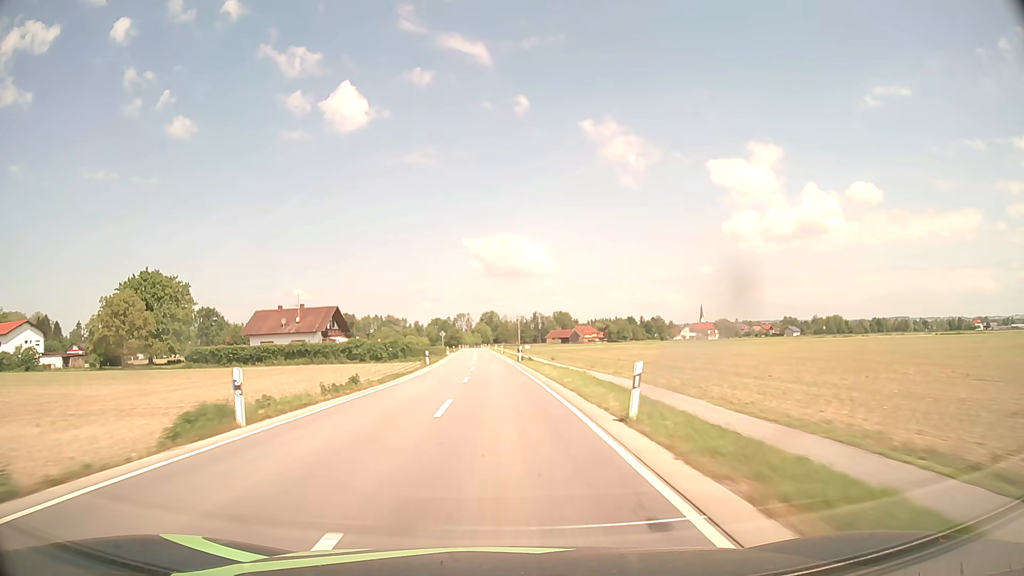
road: secondary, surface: asphalt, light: Day
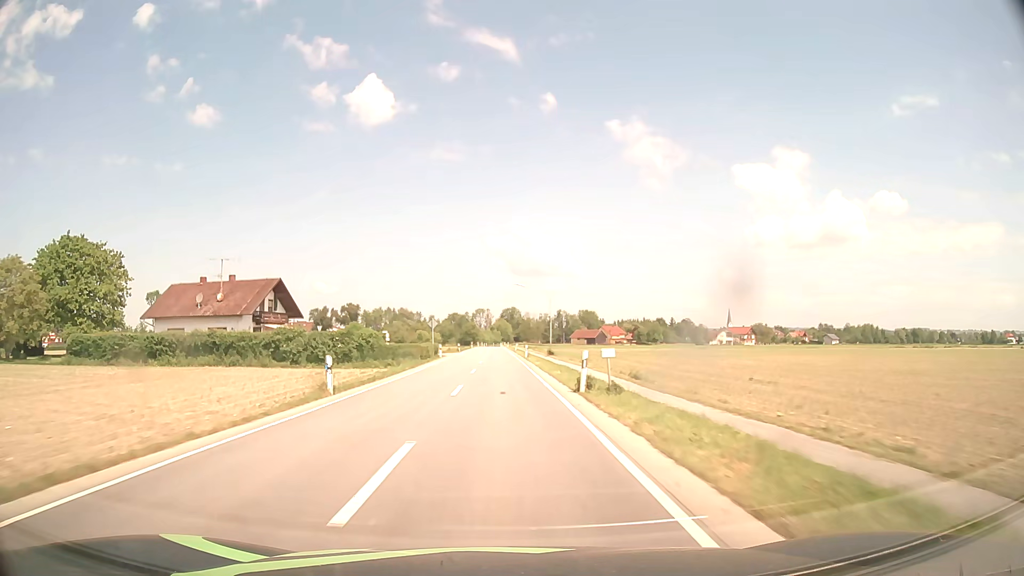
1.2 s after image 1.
(-0.5, +31.6) m; -2°
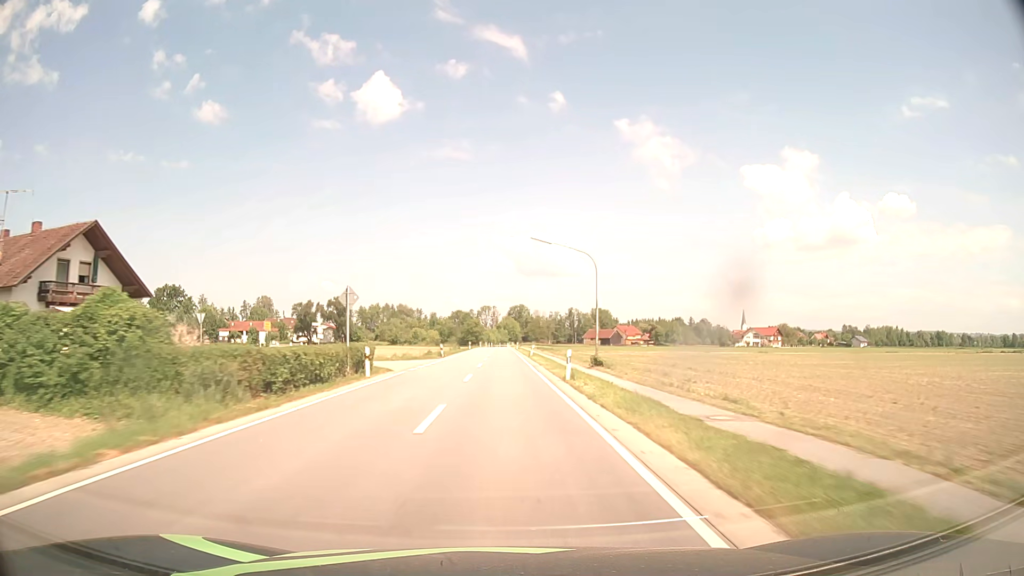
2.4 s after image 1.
(-0.3, +31.2) m; -1°
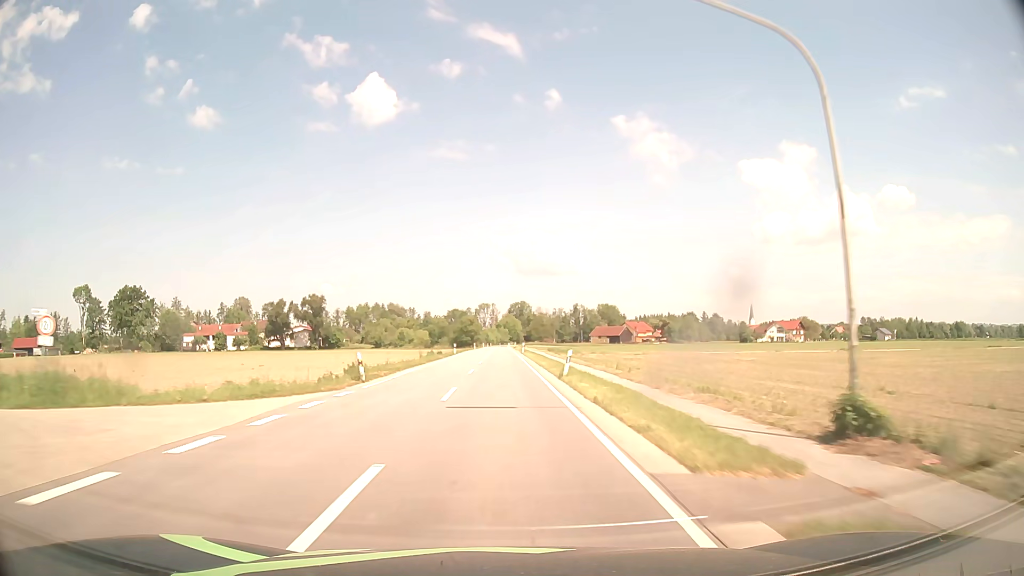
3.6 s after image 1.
(0.0, +30.2) m; 0°
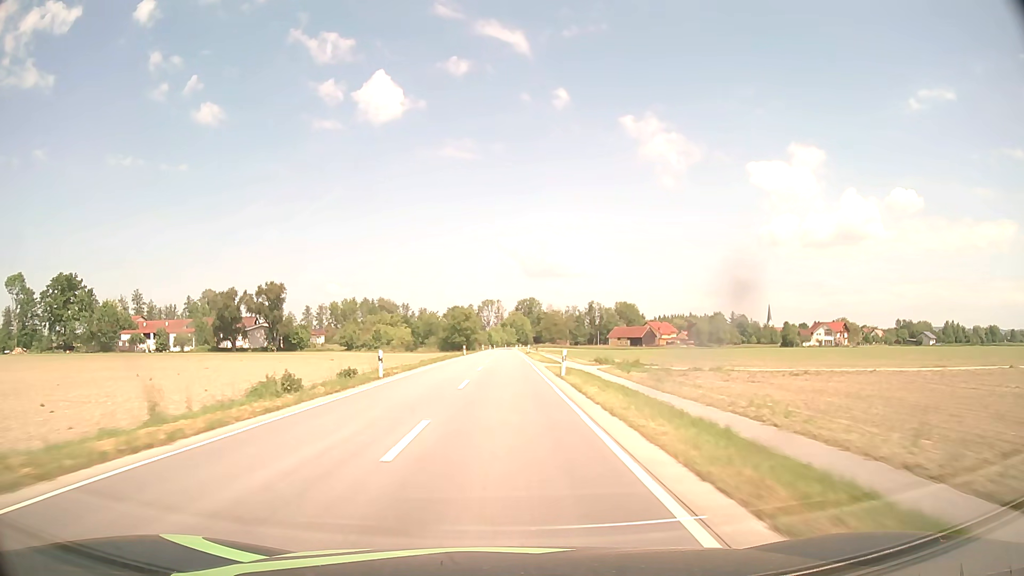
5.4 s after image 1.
(-0.1, +43.3) m; 0°
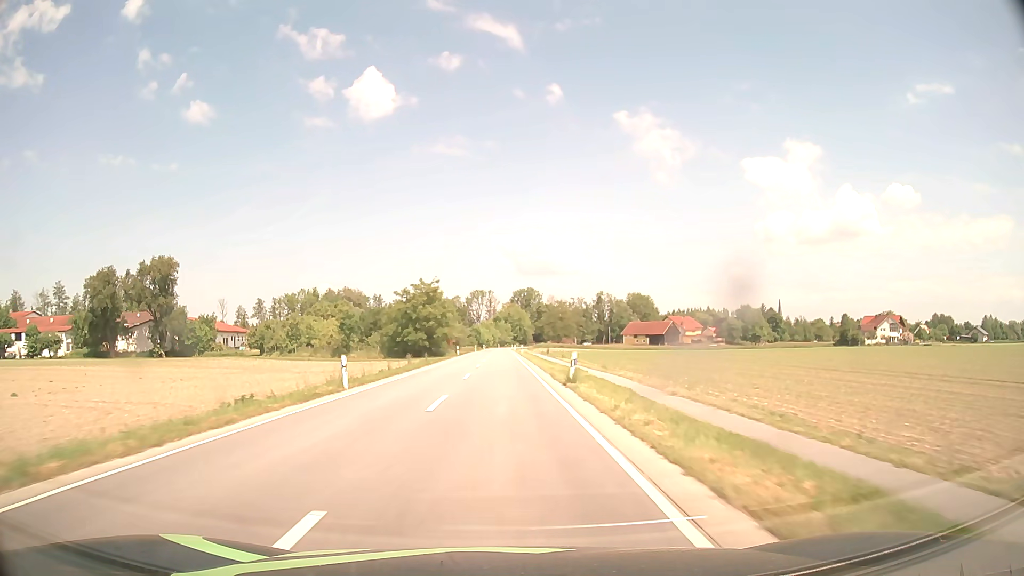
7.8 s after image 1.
(+0.2, +53.9) m; 0°
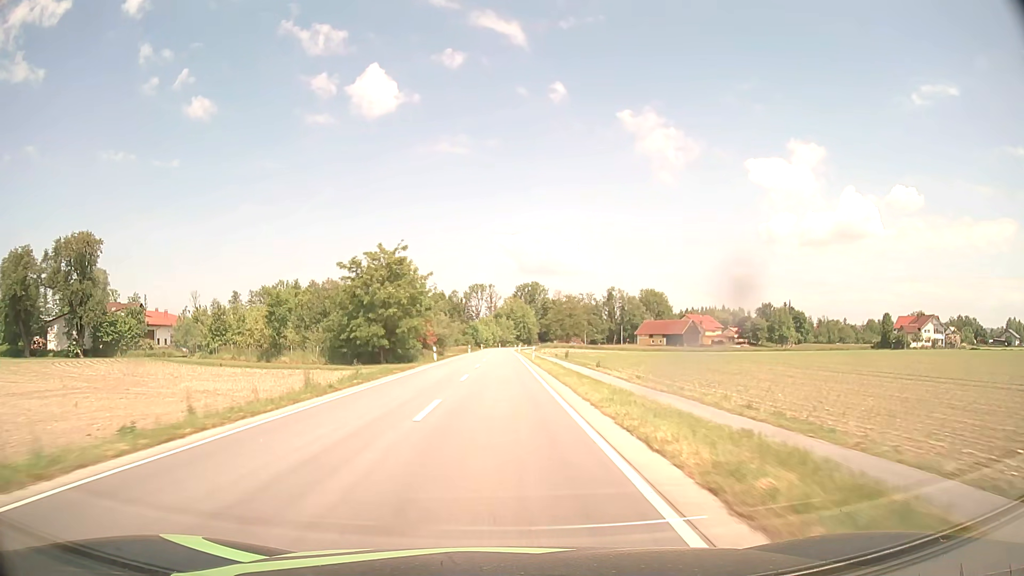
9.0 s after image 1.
(0.0, +25.4) m; 0°
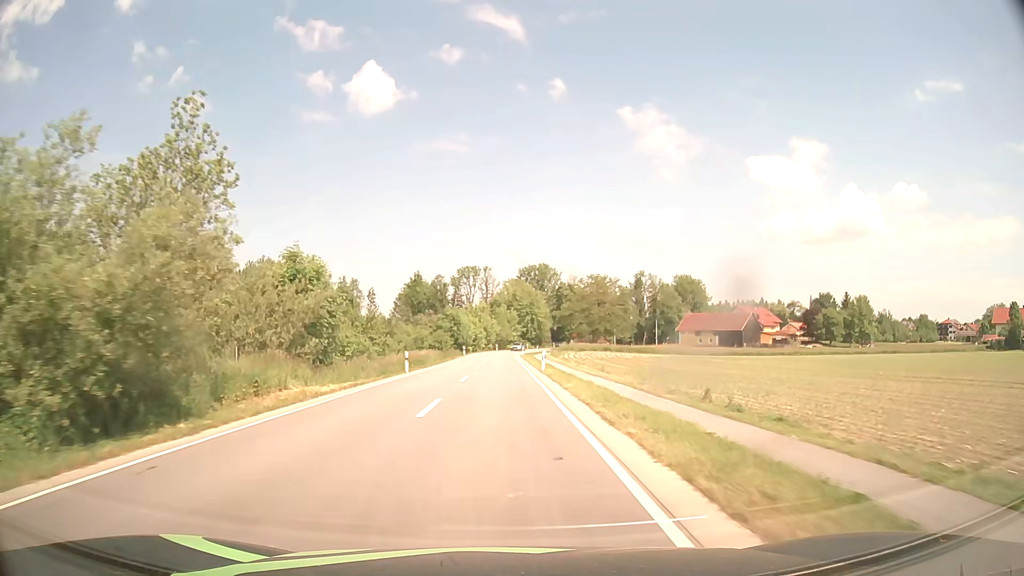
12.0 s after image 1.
(0.0, +58.8) m; 0°
(0, +10) (0, +20) (0, +30) (0, +40) (0, +50) (0, +60) (0, +70) (0, +80) (0, +90) (+1, +100) m
